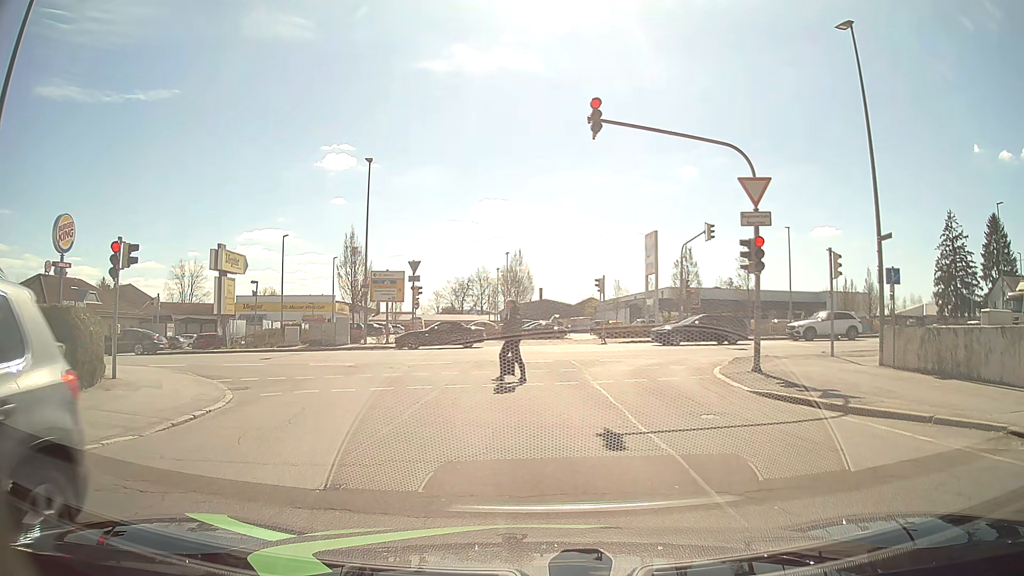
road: residential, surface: asphalt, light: Day
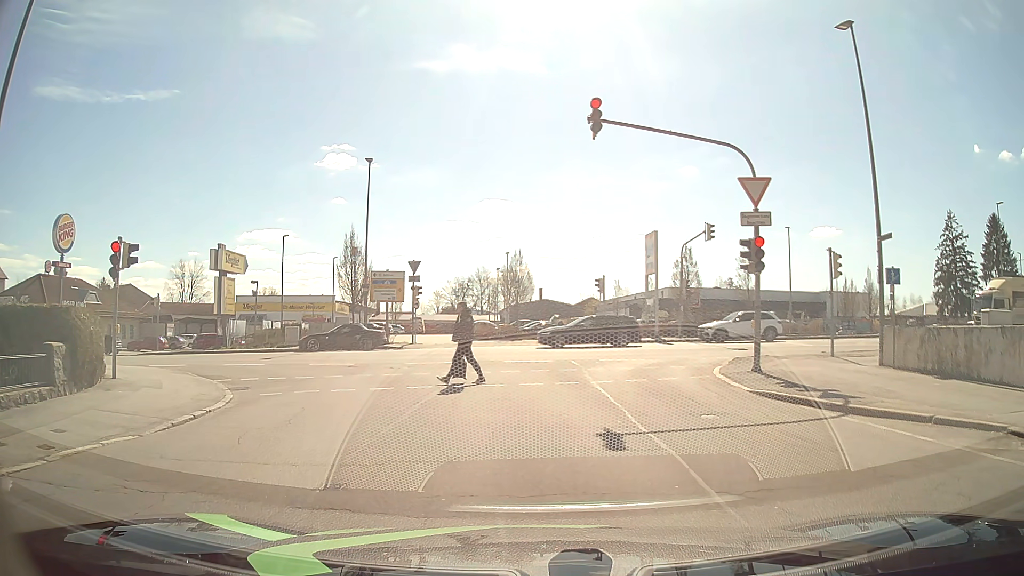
(0.0, 0.0) m; 0°
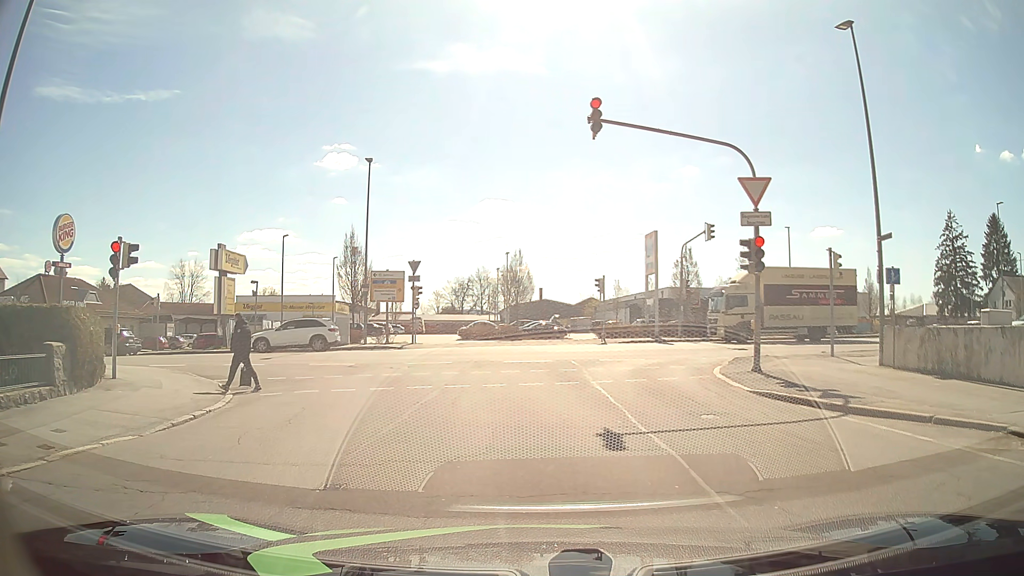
(0.0, 0.0) m; 0°
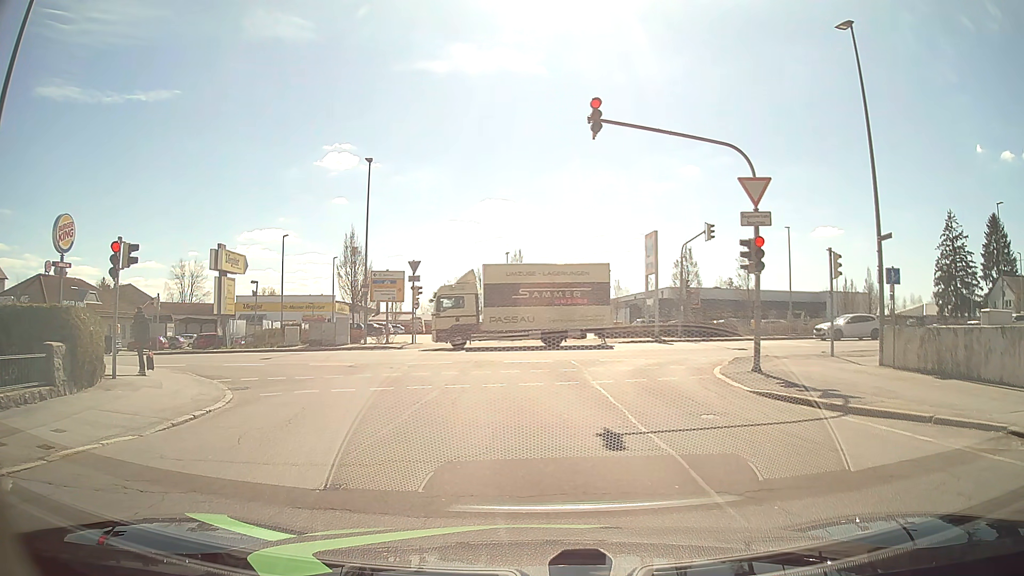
(0.0, 0.0) m; 0°
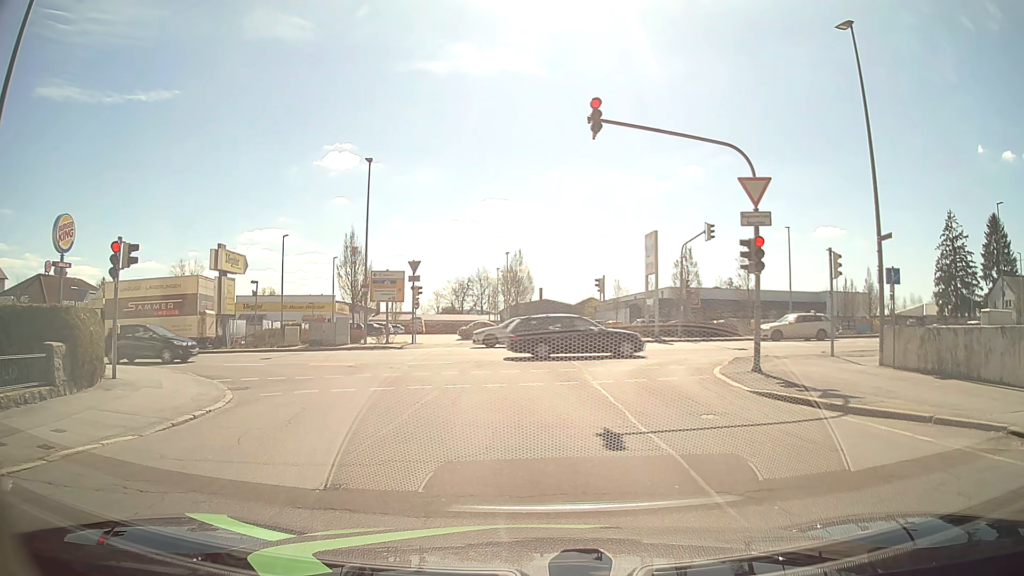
(0.0, 0.0) m; 0°
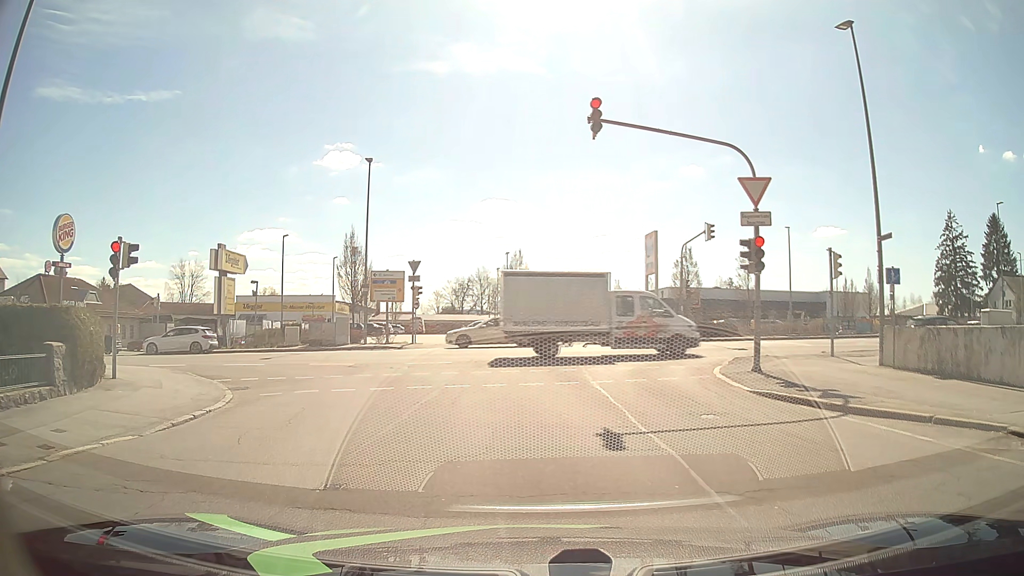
(0.0, 0.0) m; 0°
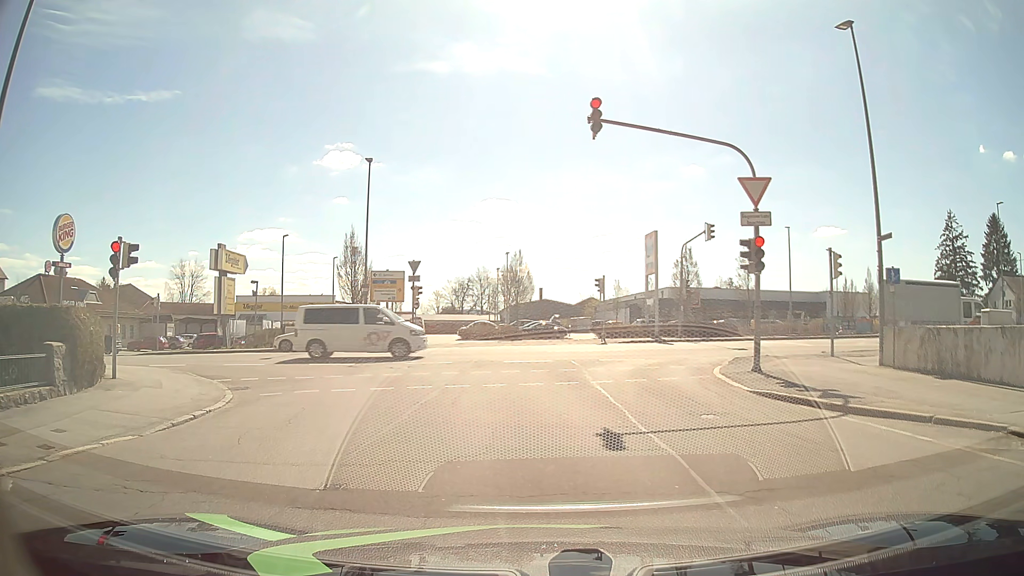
(0.0, 0.0) m; 0°
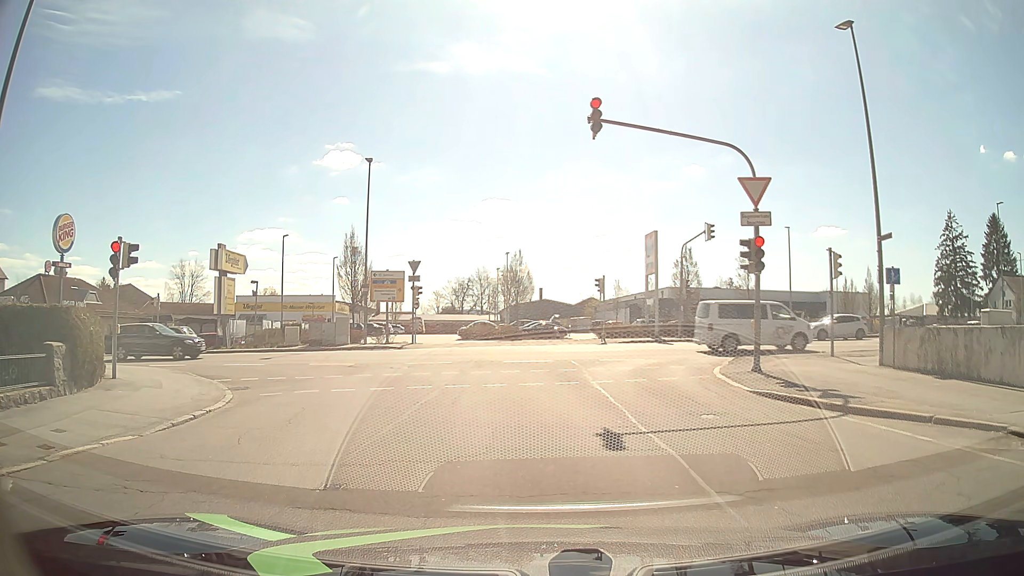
(0.0, 0.0) m; 0°
(0, +10) (-1, +20) (-7, +28) (-16, +32) (-26, +33) (-36, +32) (-46, +31) (-55, +30) (-65, +29) (-75, +28) m
